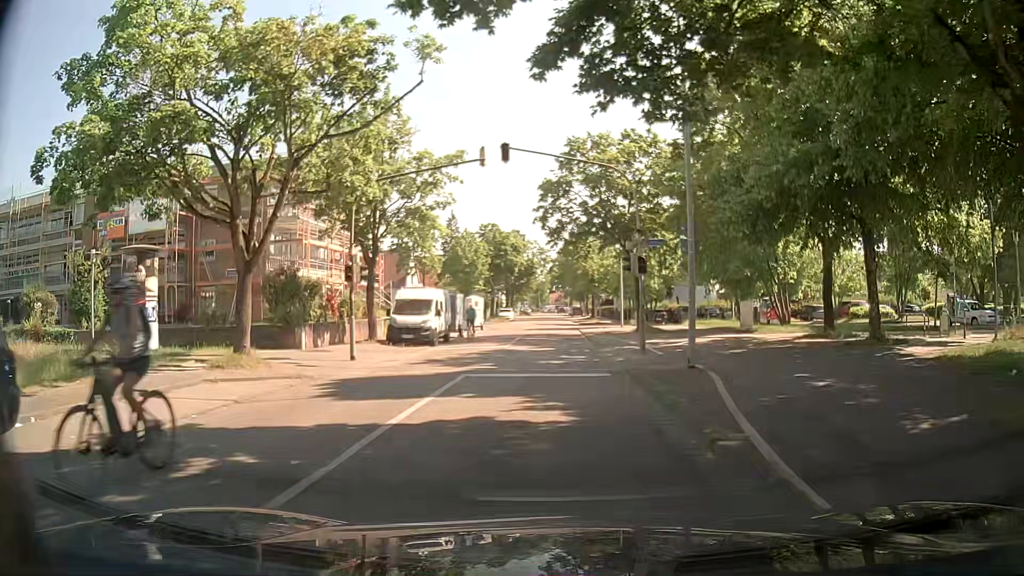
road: residential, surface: asphalt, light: Day
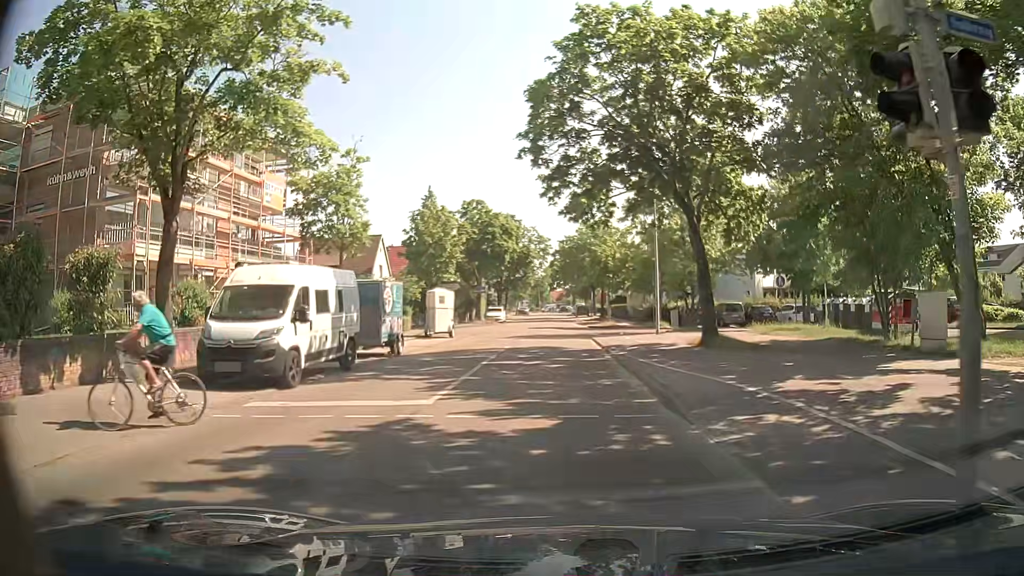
(0.0, +16.1) m; +1°
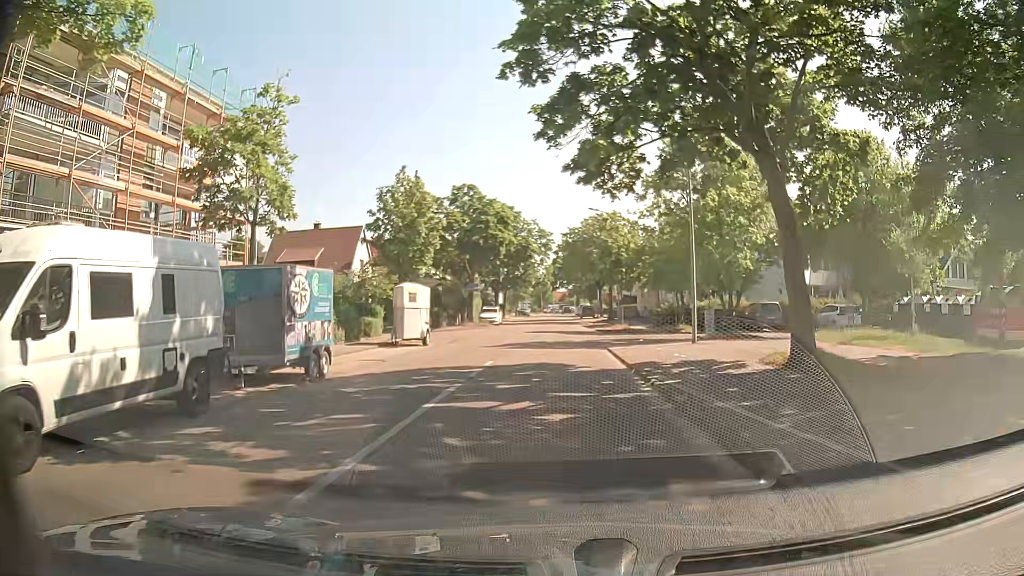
(-0.2, +7.8) m; 0°
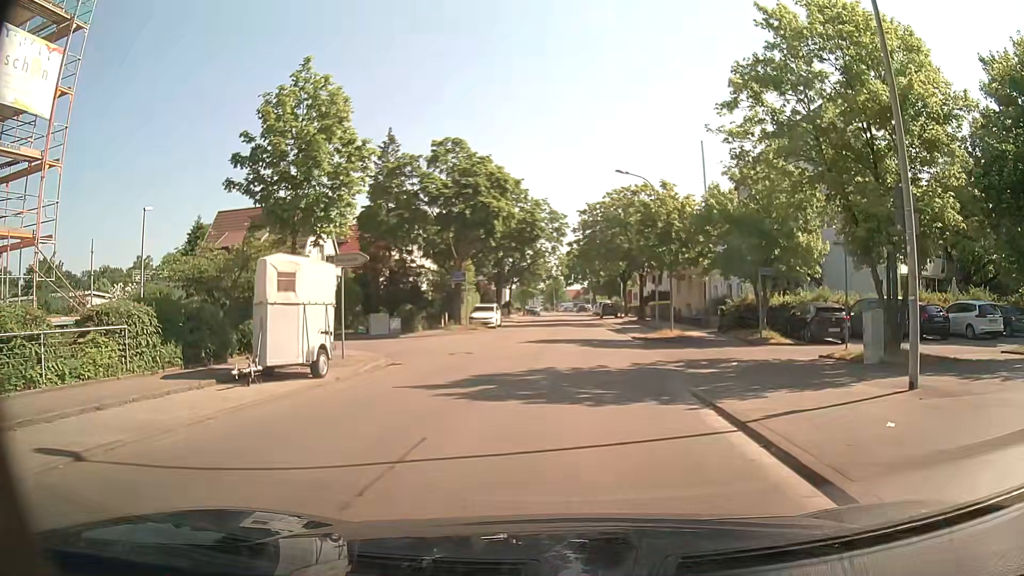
(-0.5, +14.2) m; 0°
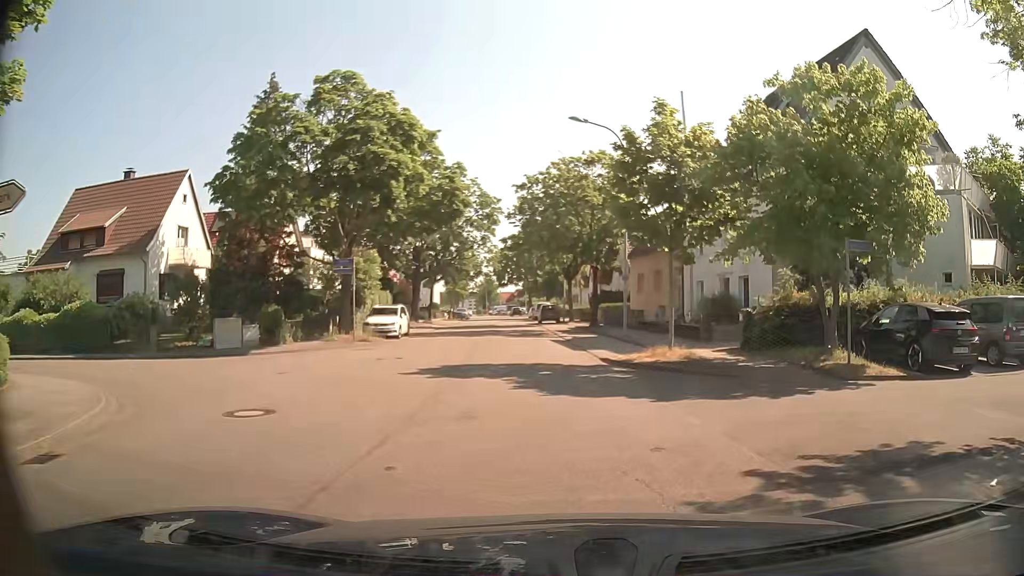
(-0.2, +11.9) m; +4°
